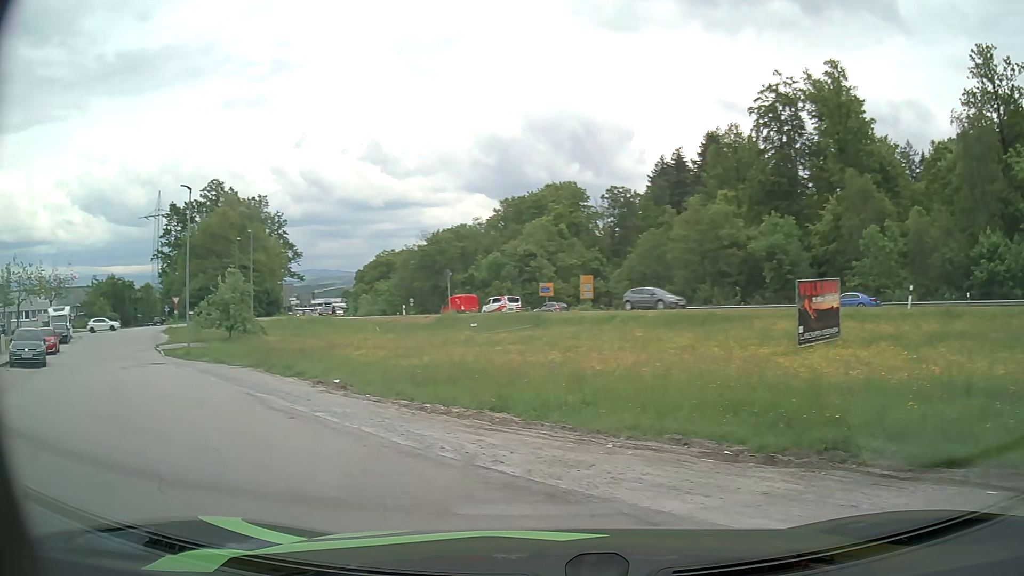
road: residential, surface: asphalt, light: Day
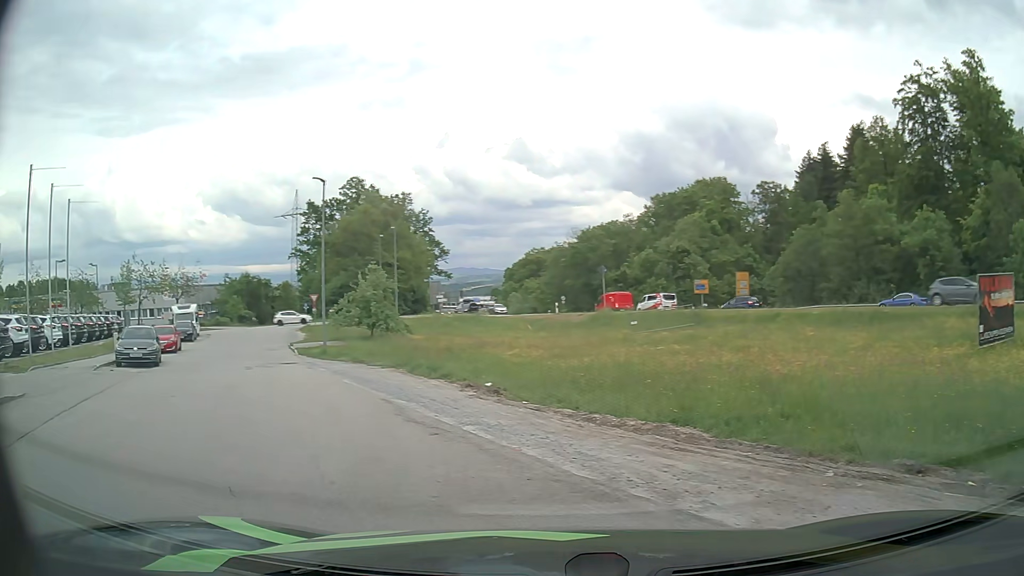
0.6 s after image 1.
(-0.2, +1.8) m; -14°
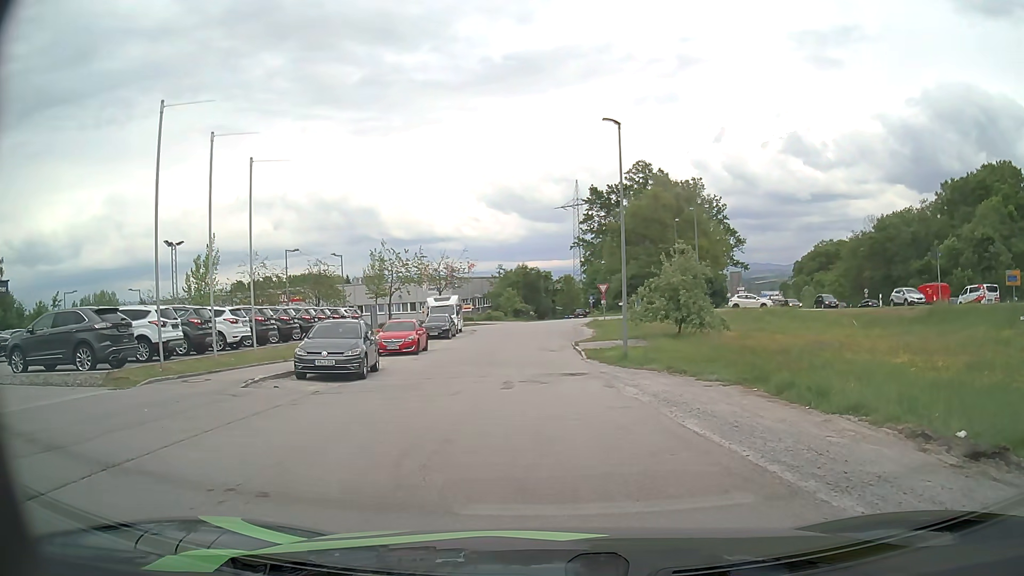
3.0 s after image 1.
(-2.4, +8.3) m; -22°
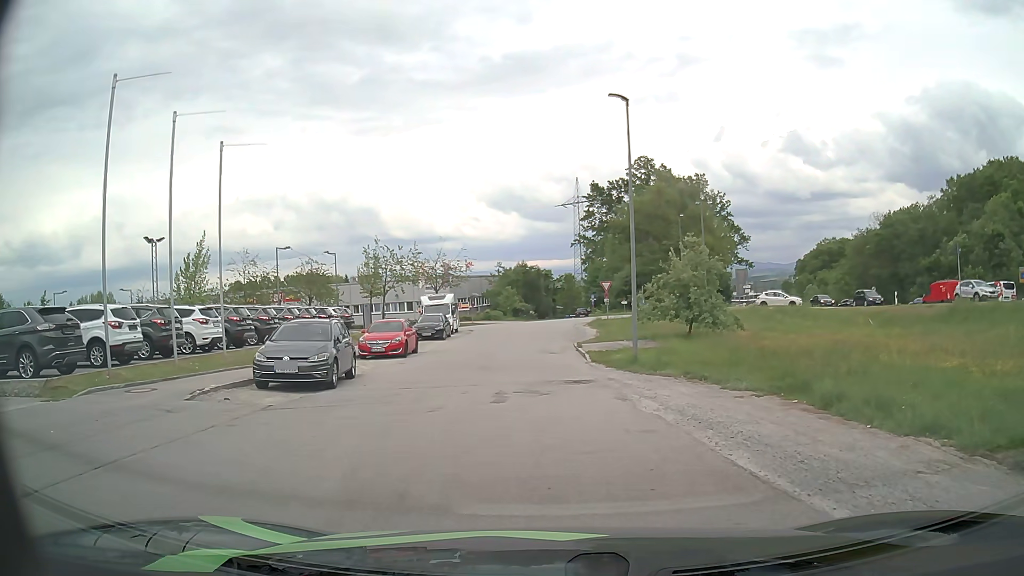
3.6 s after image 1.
(0.0, +2.5) m; 0°
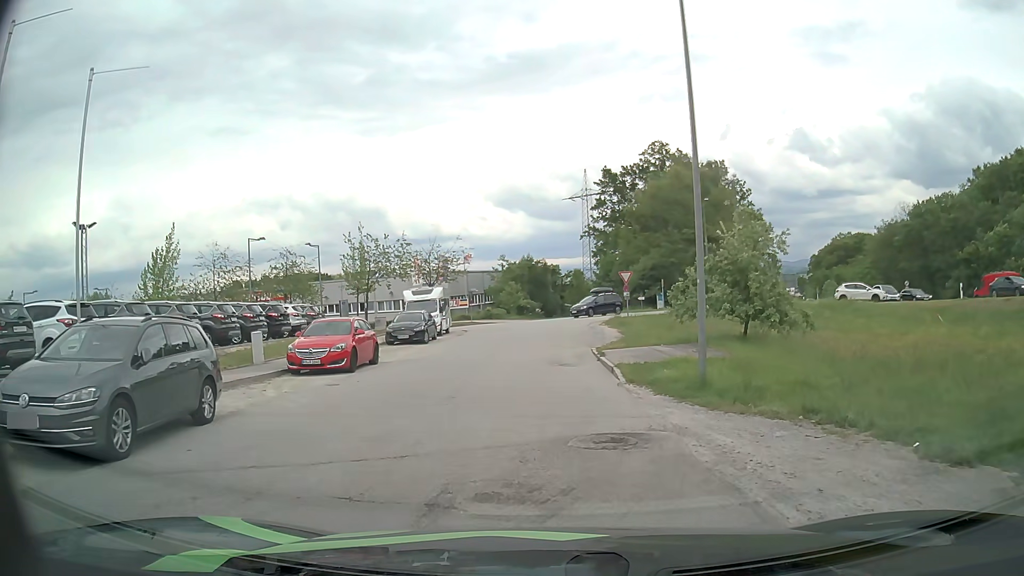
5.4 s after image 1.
(0.0, +8.0) m; 0°
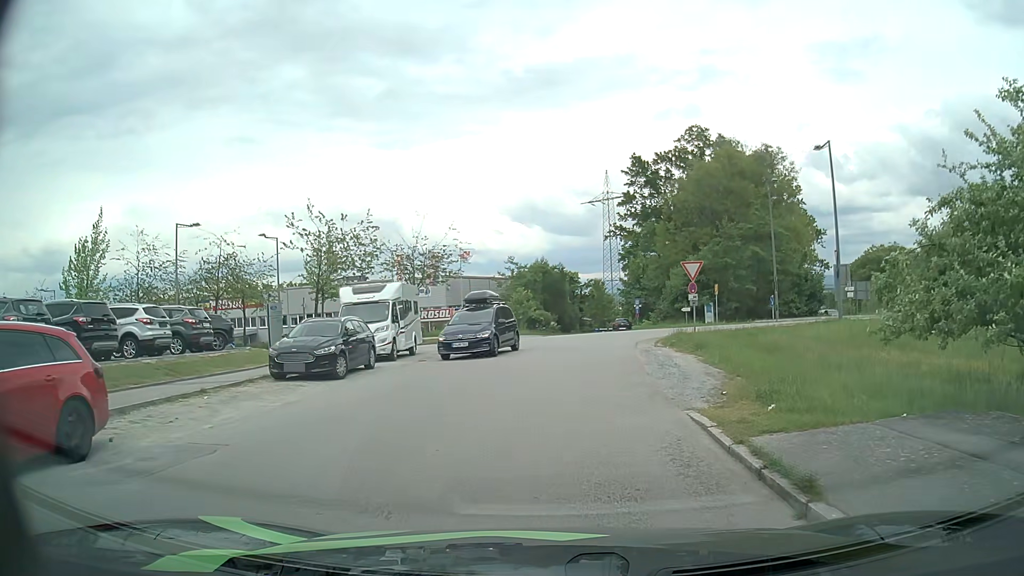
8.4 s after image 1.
(-0.4, +14.7) m; -2°
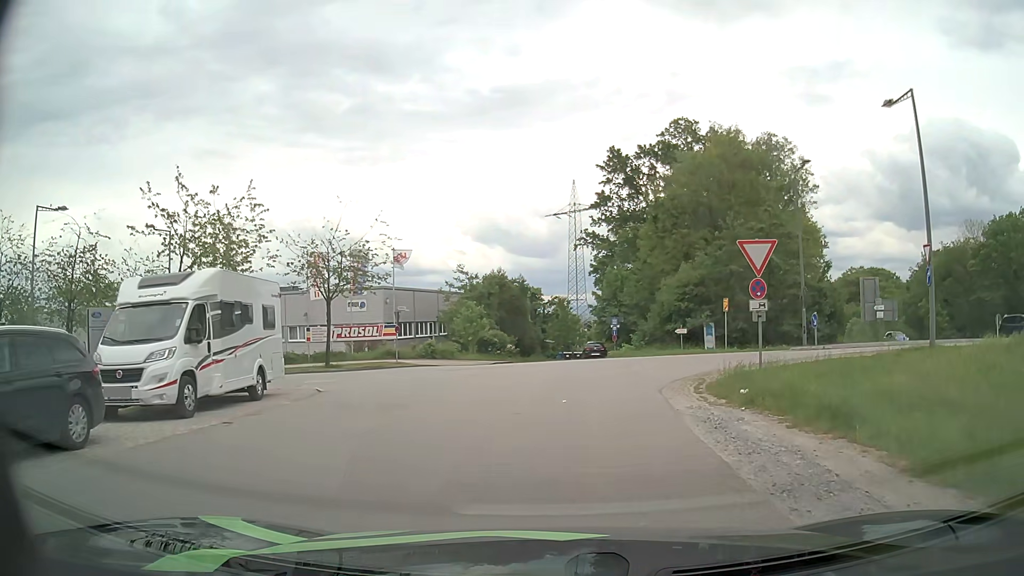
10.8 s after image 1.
(+0.2, +11.7) m; +2°
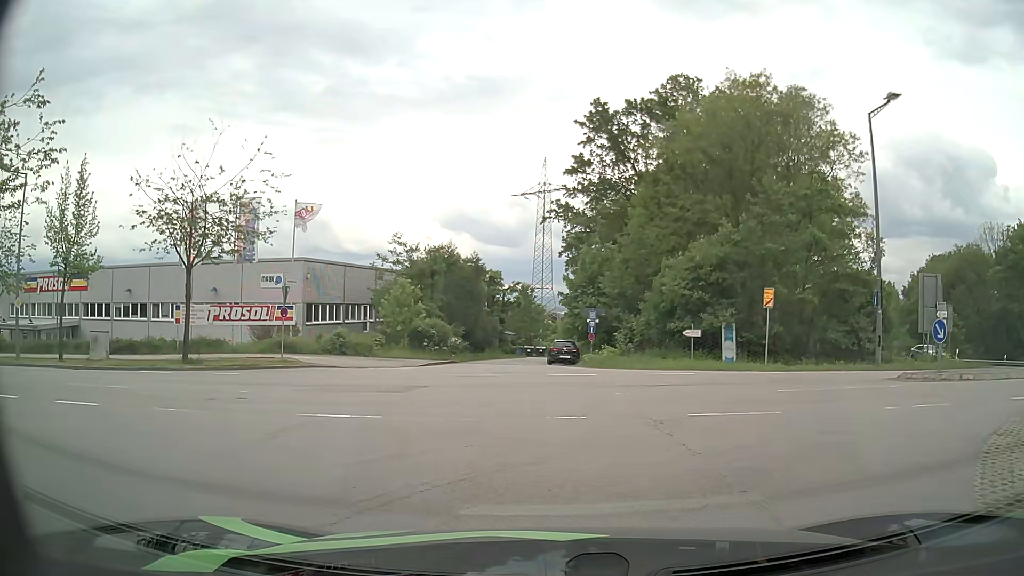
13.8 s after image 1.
(+0.5, +12.0) m; +4°
(0, +10) (-4, +19) (-13, +22) (-23, +22) (-33, +23) (-43, +24) (-53, +25) (-63, +26) (-73, +28) (-82, +30) m
